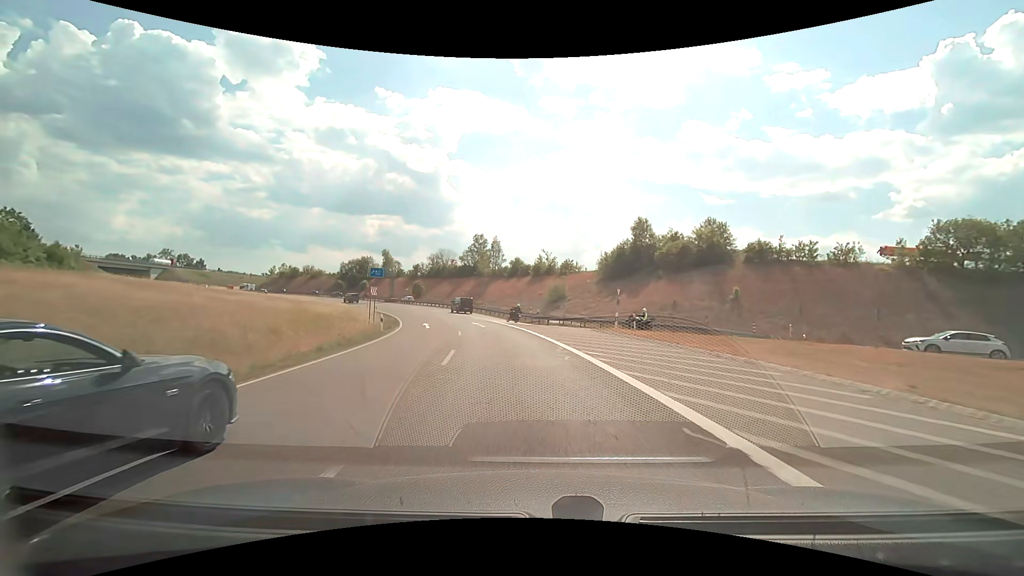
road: trunk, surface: asphalt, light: Day
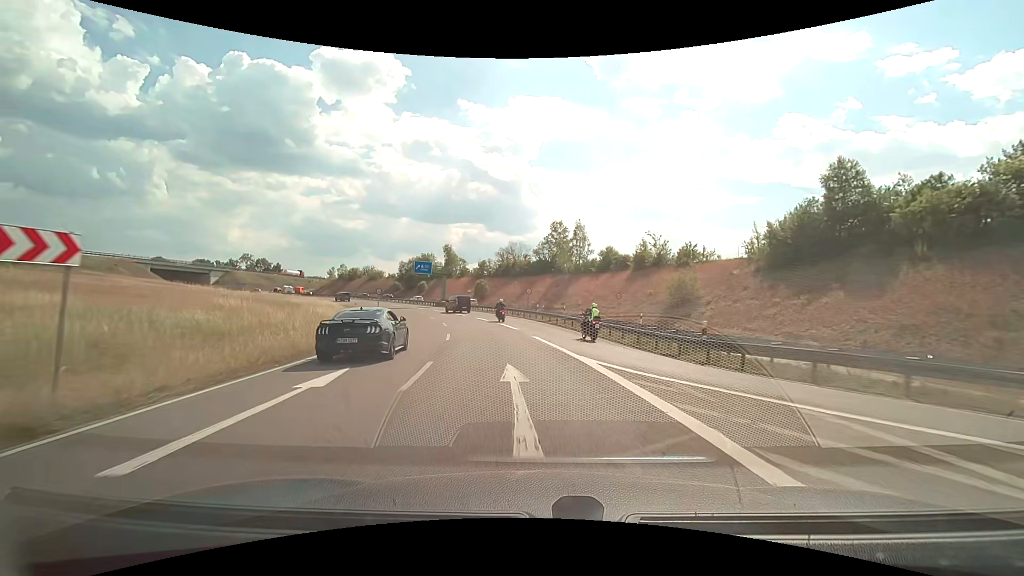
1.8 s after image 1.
(-2.3, +28.0) m; -9°
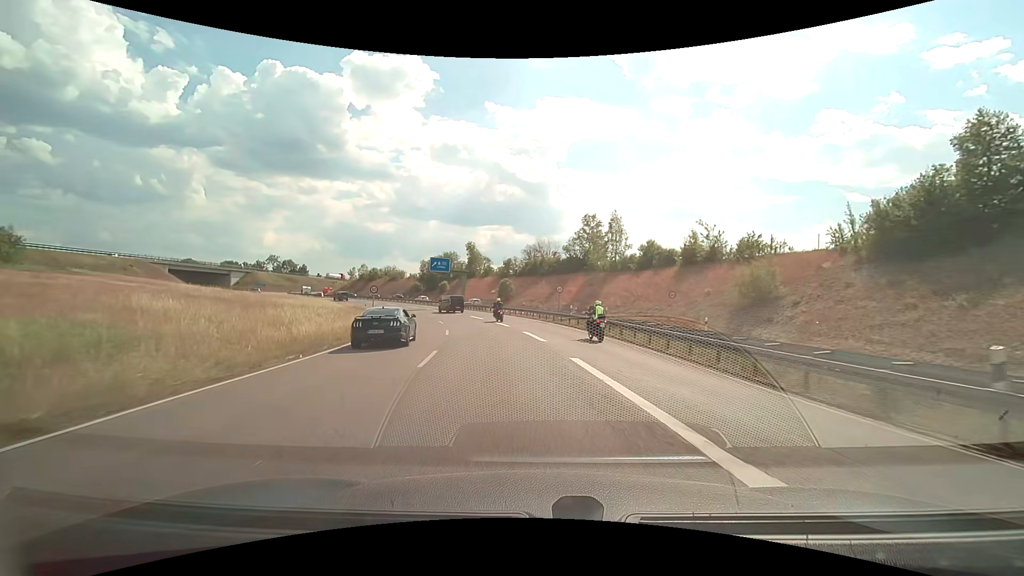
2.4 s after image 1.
(-0.3, +9.1) m; -3°
(0, +10) (-1, +20) (-3, +30) (-5, +39) (-8, +49) (-12, +58) (-16, +68) (-21, +76) (-26, +85) (-31, +93) m
